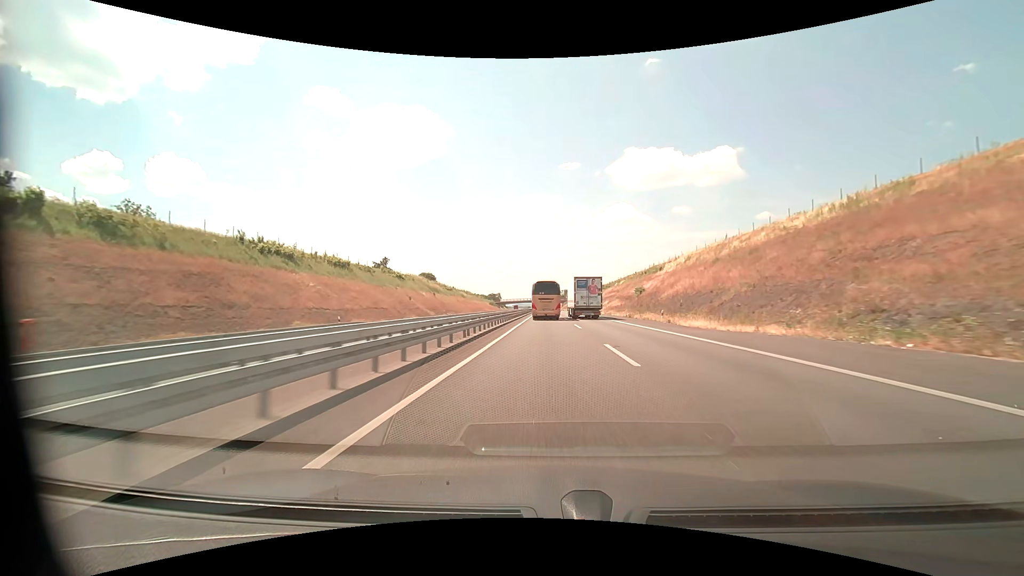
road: motorway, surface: asphalt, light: Day
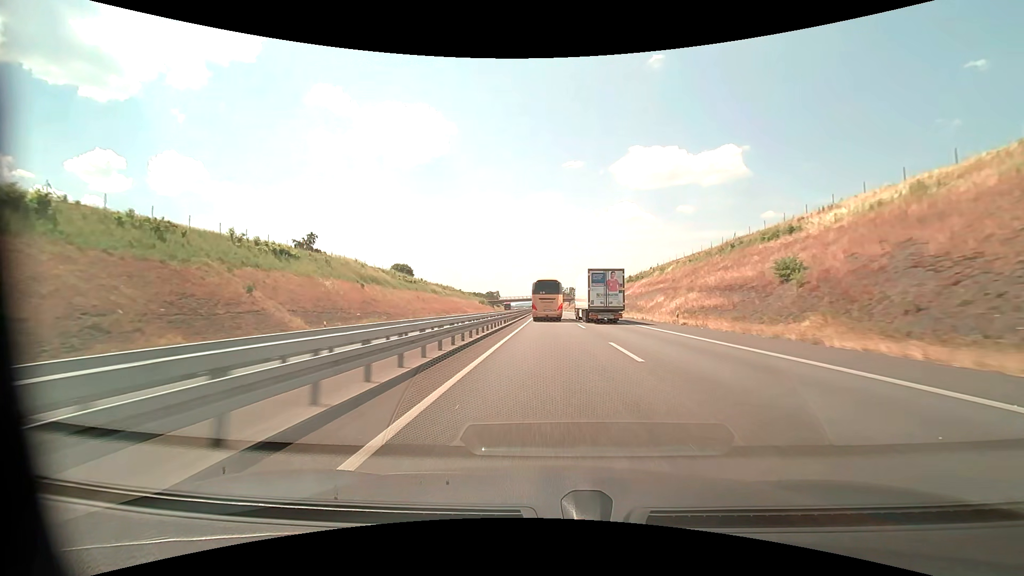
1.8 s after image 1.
(-0.2, +53.4) m; 0°
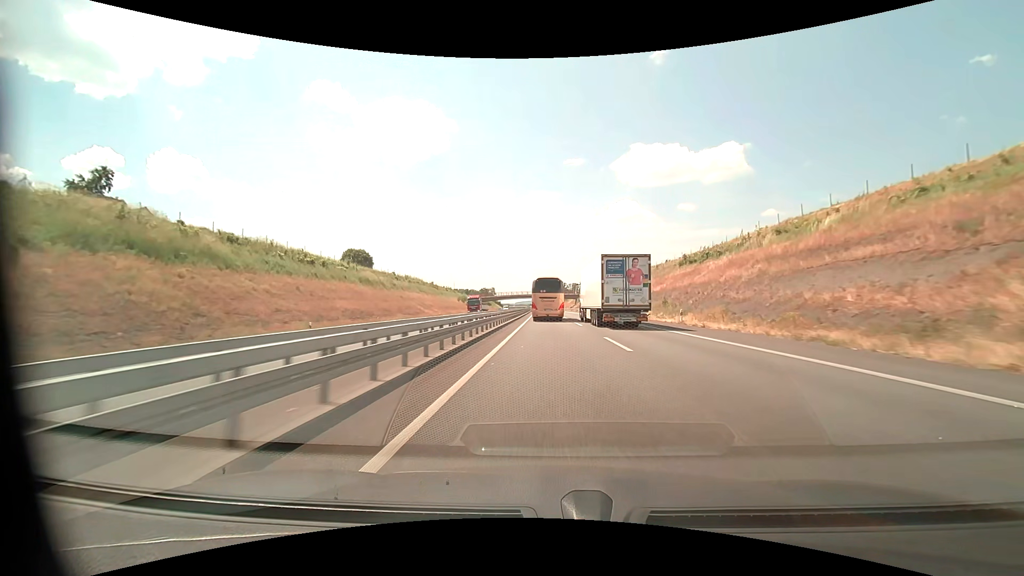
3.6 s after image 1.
(-0.1, +52.0) m; 0°
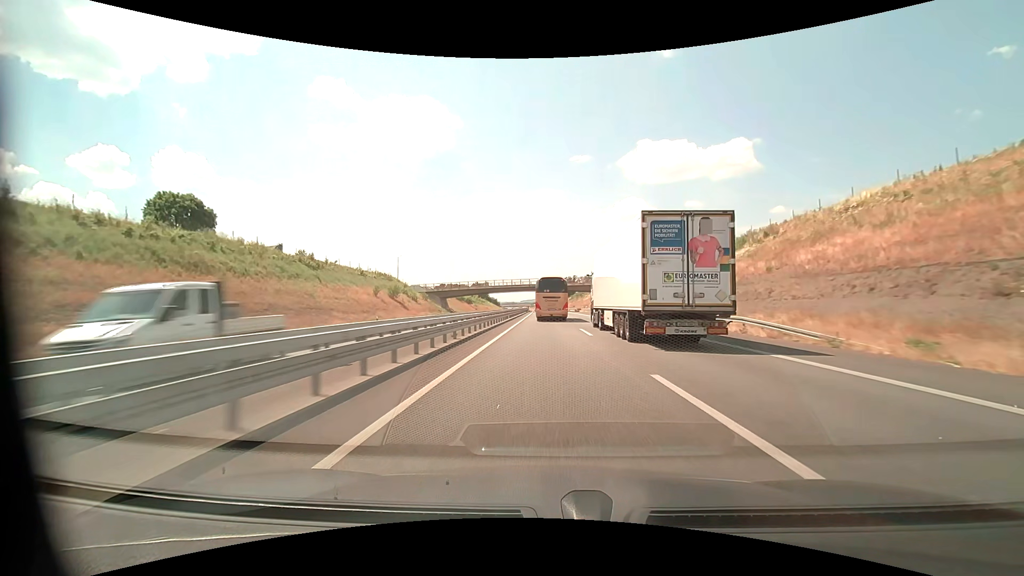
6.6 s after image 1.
(-0.2, +83.5) m; -1°
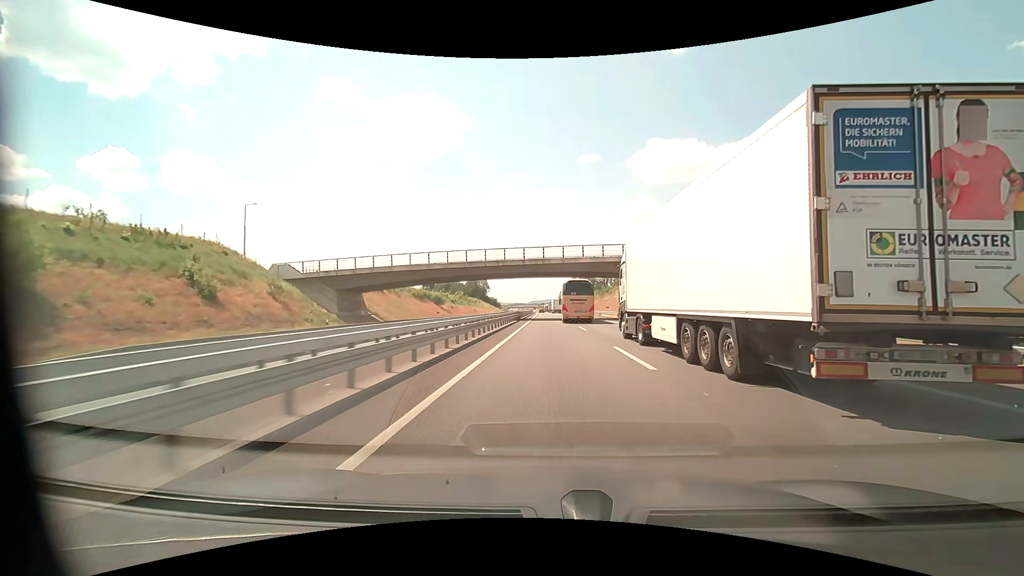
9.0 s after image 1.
(-0.6, +65.5) m; -1°
(0, +10) (0, +20) (0, +30) (0, +40) (0, +50) (0, +60) (0, +70) (0, +80) (0, +90) (0, +100) m
